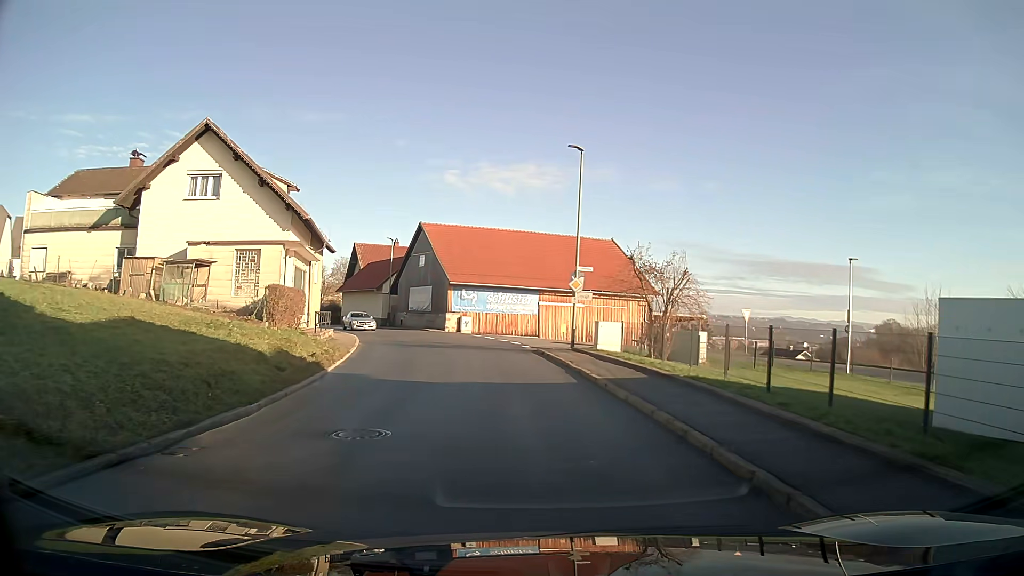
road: tertiary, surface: asphalt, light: Day
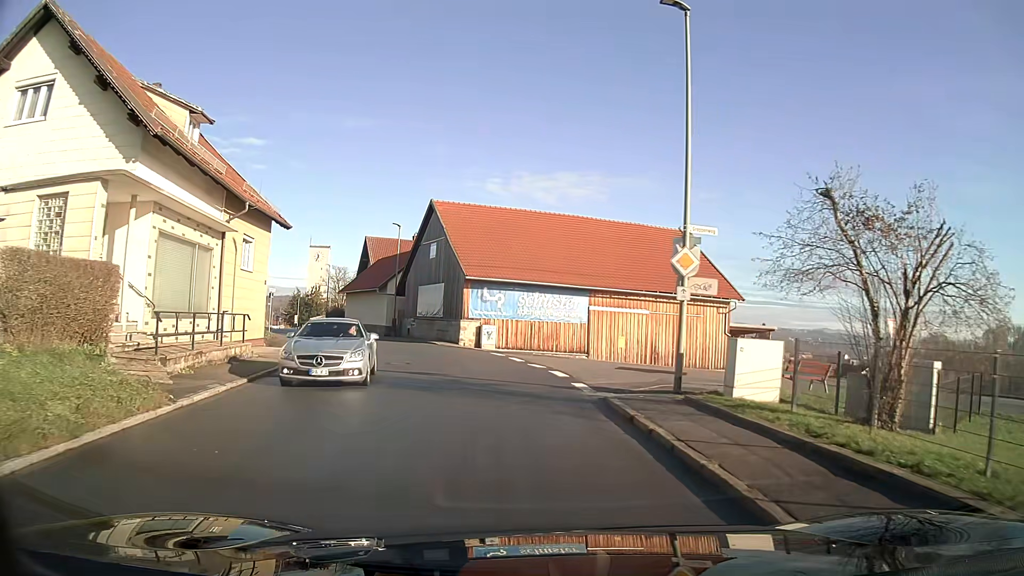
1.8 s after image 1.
(-0.4, +13.7) m; -4°
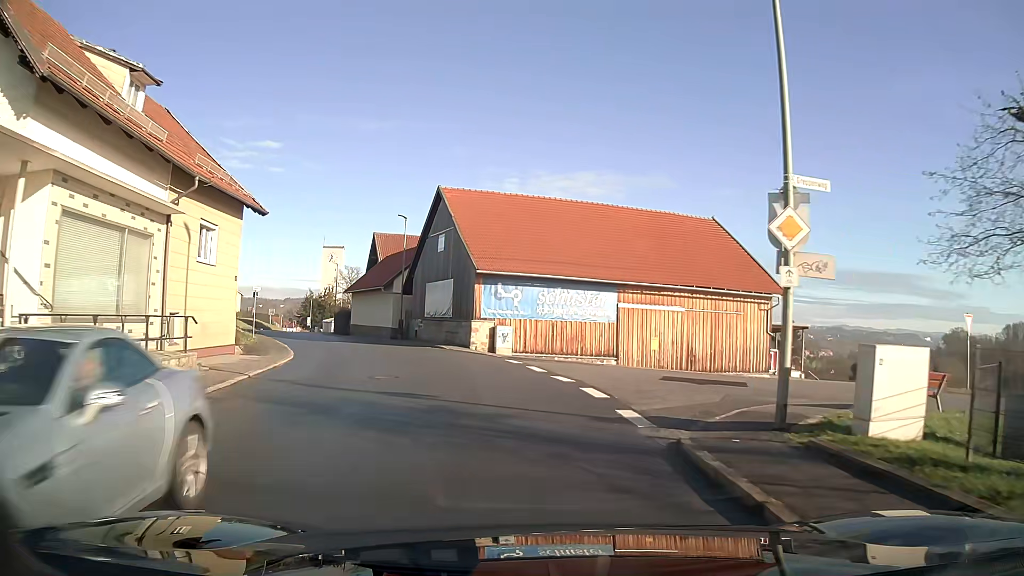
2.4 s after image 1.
(-0.1, +4.5) m; -2°
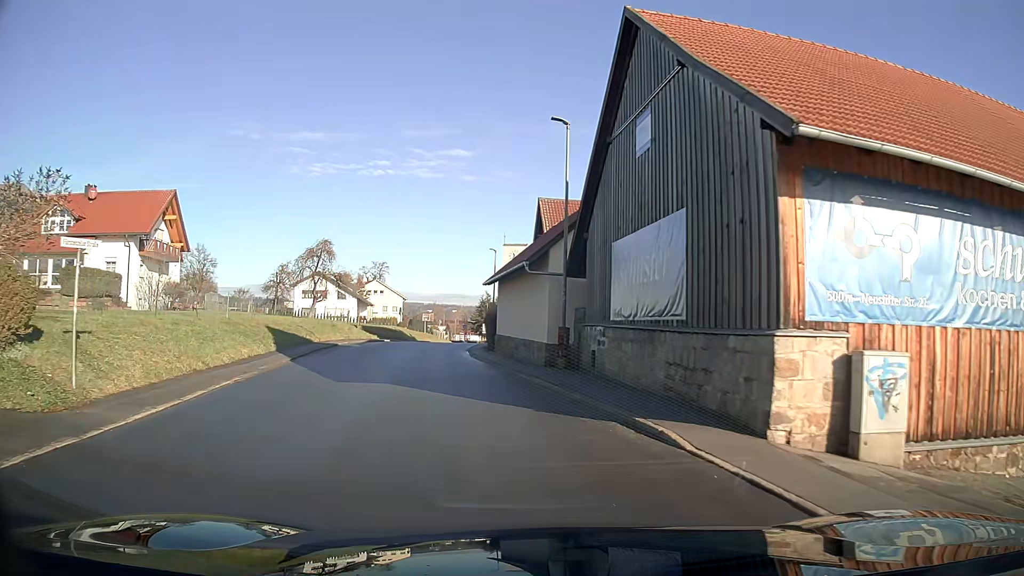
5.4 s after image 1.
(-3.1, +22.5) m; -18°
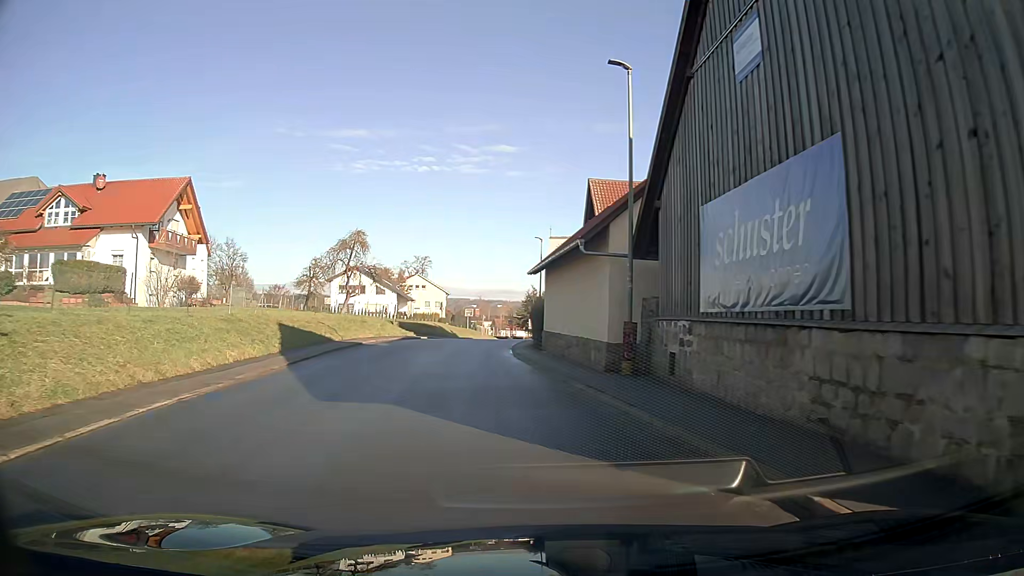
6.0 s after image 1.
(-0.1, +4.6) m; -4°
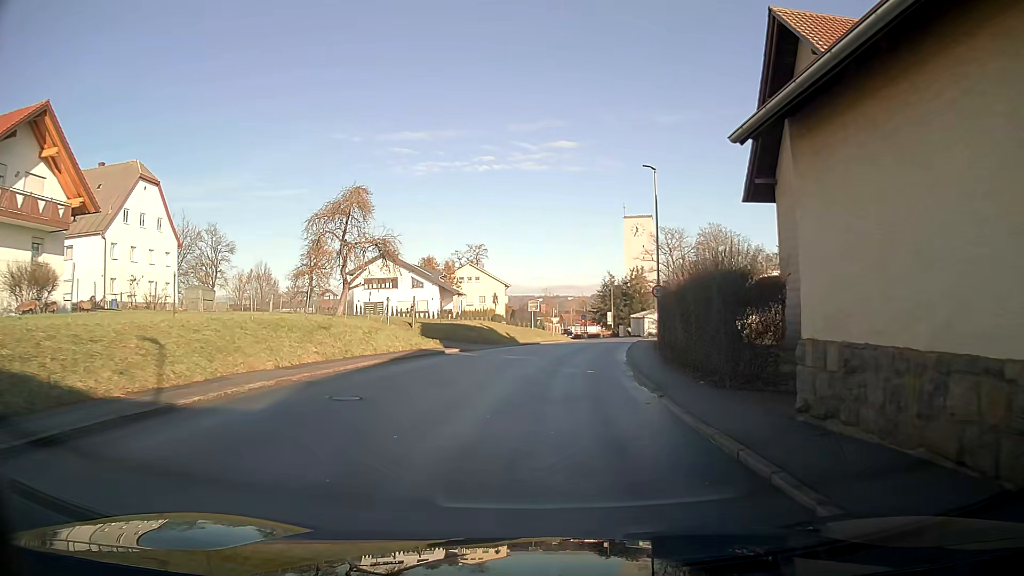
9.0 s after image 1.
(-1.4, +23.4) m; -3°
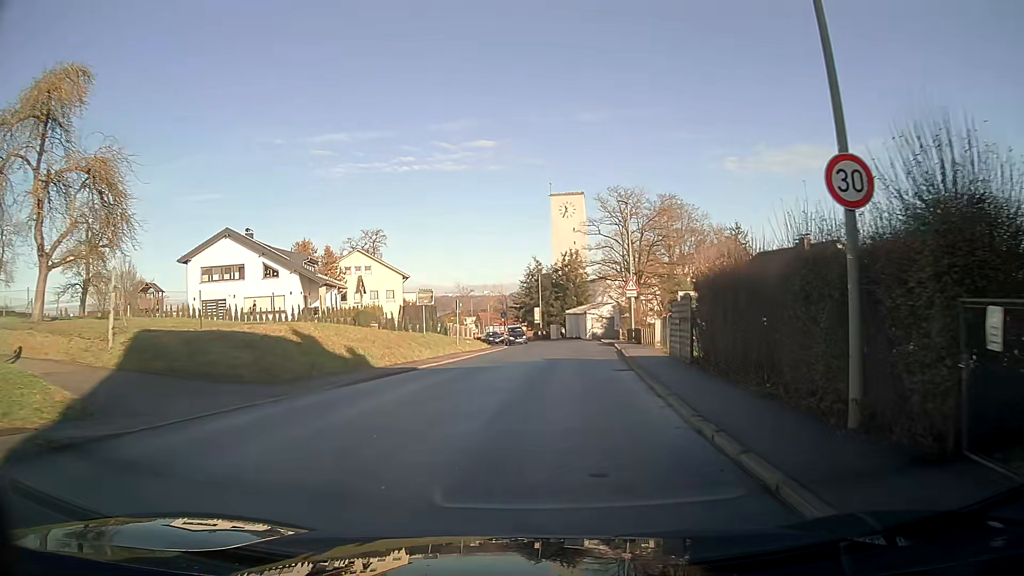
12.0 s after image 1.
(+1.3, +23.7) m; +7°
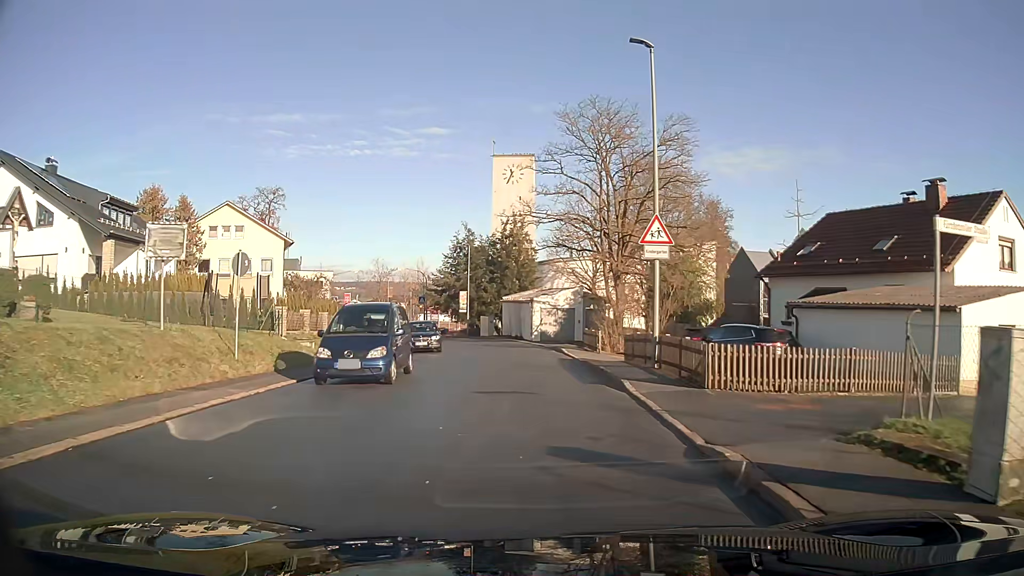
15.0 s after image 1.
(+1.2, +23.4) m; +4°
(0, +10) (0, +20) (-1, +30) (-3, +40) (-6, +49) (-9, +59) (-13, +68) (-17, +77) (-21, +86) (-25, +96) m
